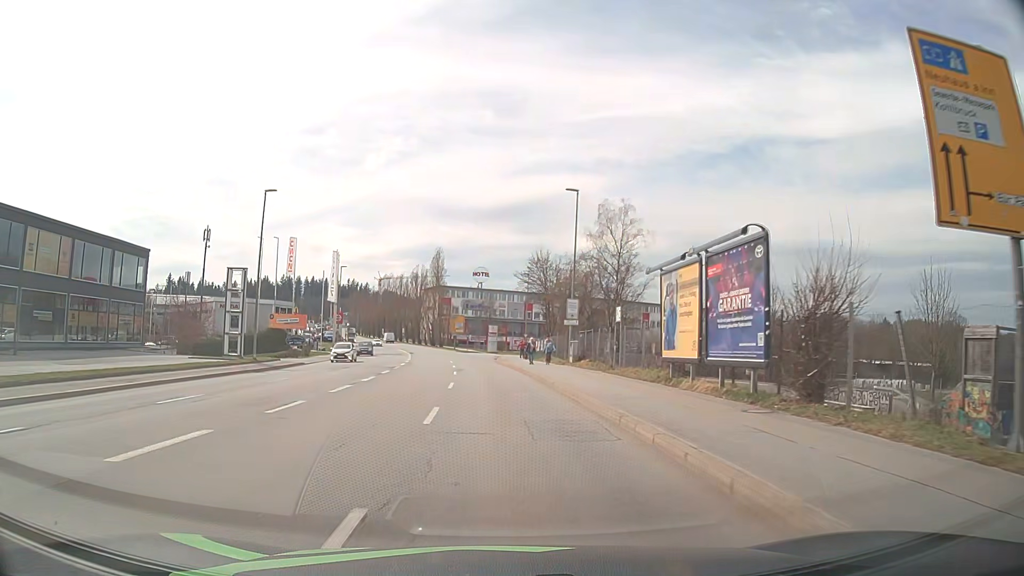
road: tertiary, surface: asphalt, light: Day
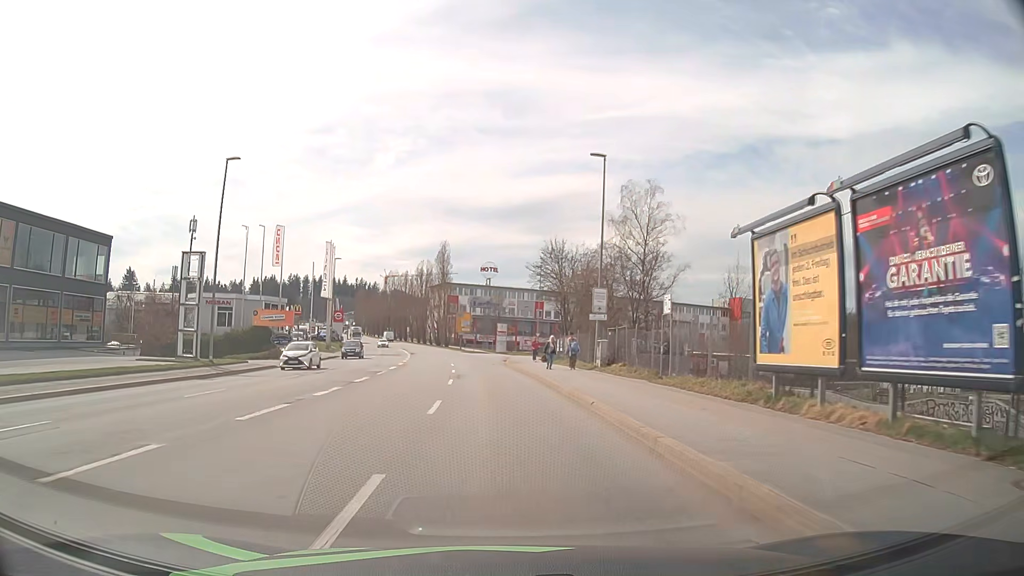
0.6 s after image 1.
(0.0, +7.5) m; -1°
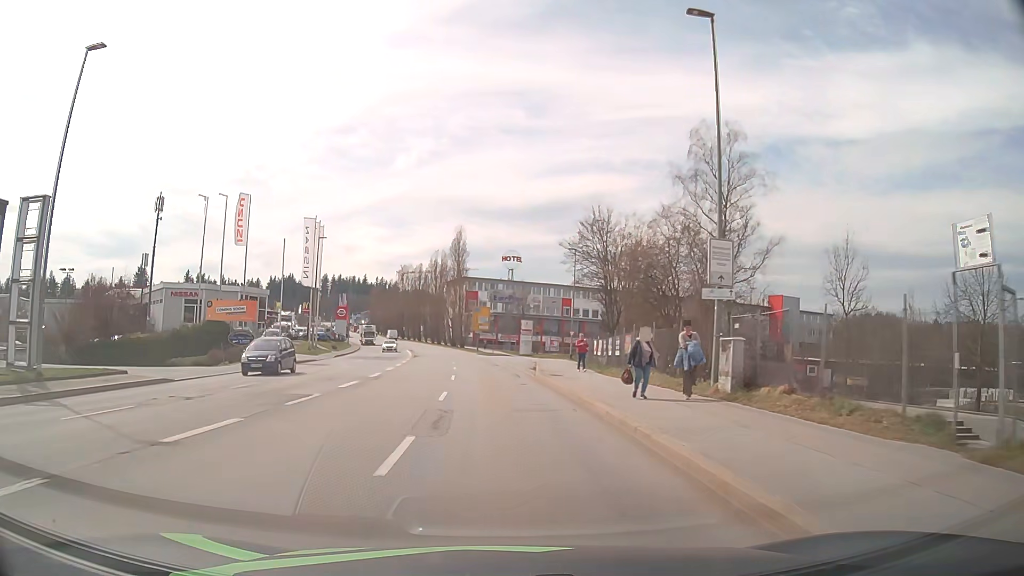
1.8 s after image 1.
(-0.3, +15.2) m; -2°
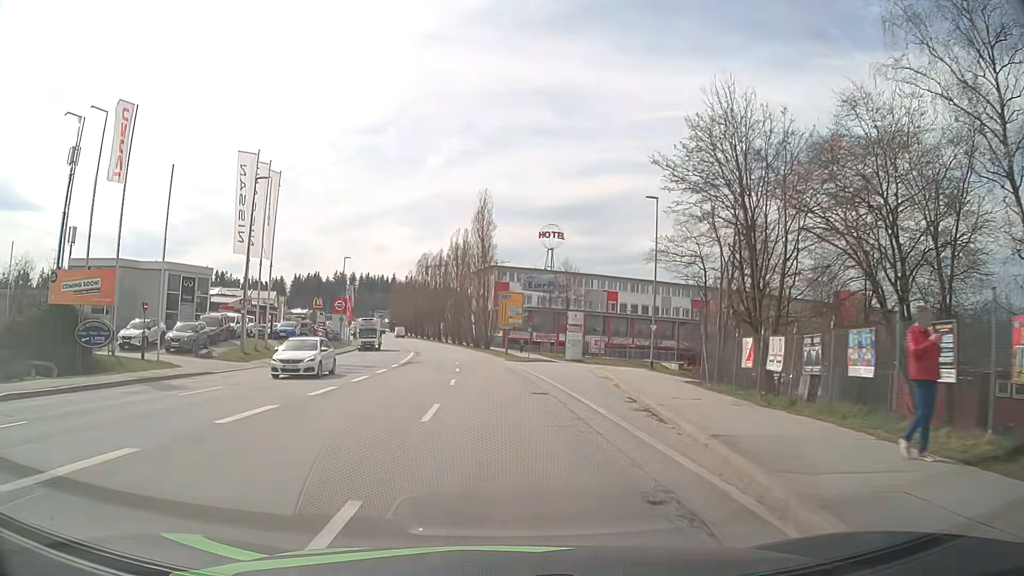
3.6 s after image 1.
(-0.5, +22.8) m; -2°
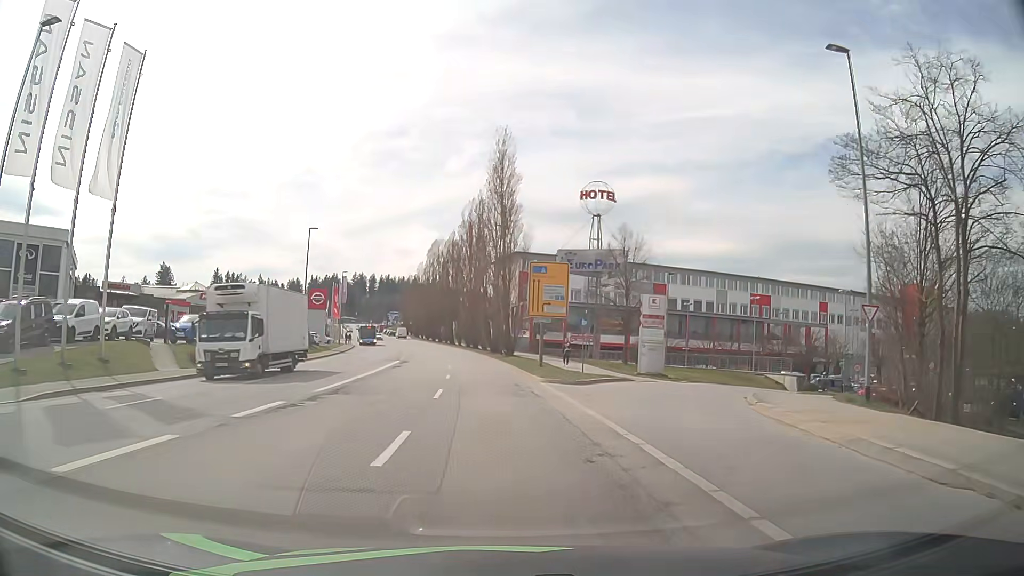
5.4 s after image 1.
(-0.4, +22.7) m; -2°
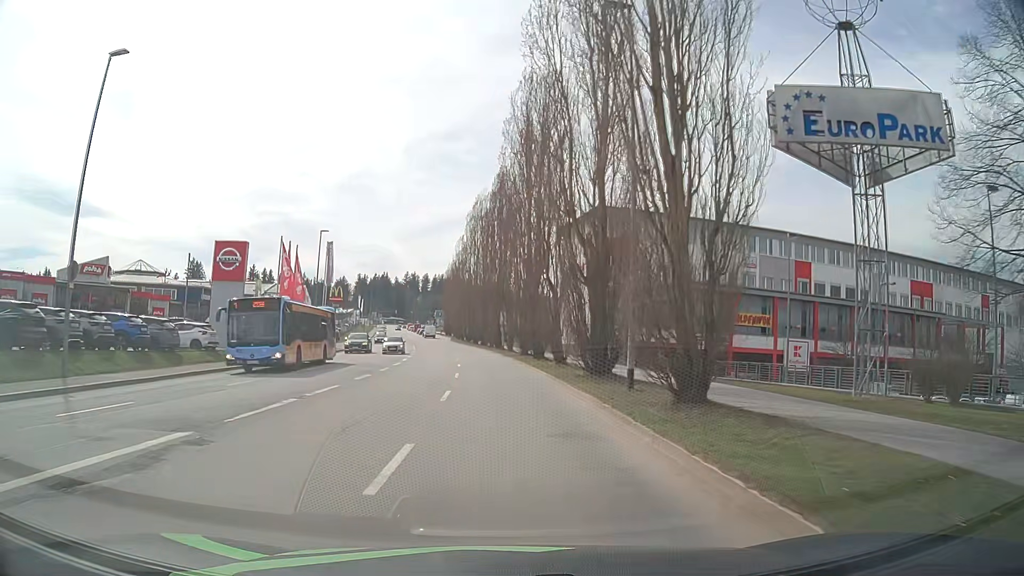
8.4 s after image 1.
(-1.9, +37.6) m; -5°
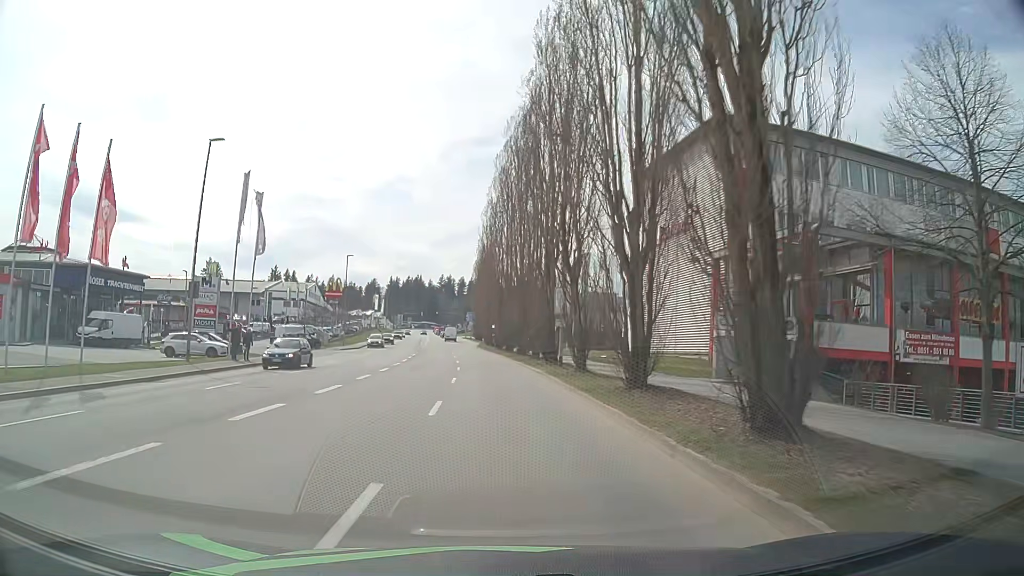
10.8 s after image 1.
(-0.7, +29.9) m; -3°
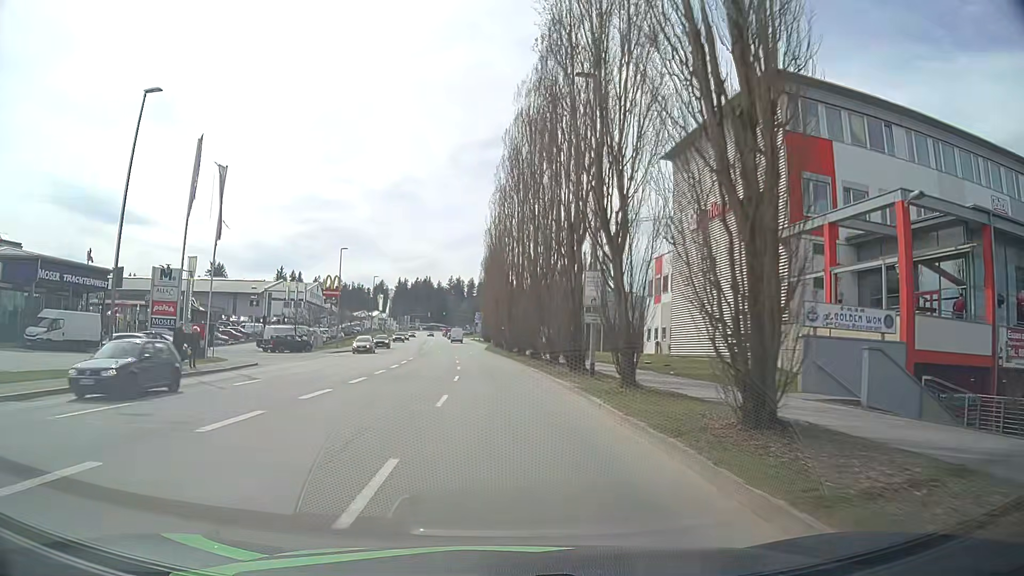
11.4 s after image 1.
(-0.1, +7.5) m; -1°
(0, +10) (-1, +20) (-1, +30) (-2, +40) (-3, +50) (-3, +60) (-4, +70) (-5, +80) (-6, +90) (-7, +100) m
